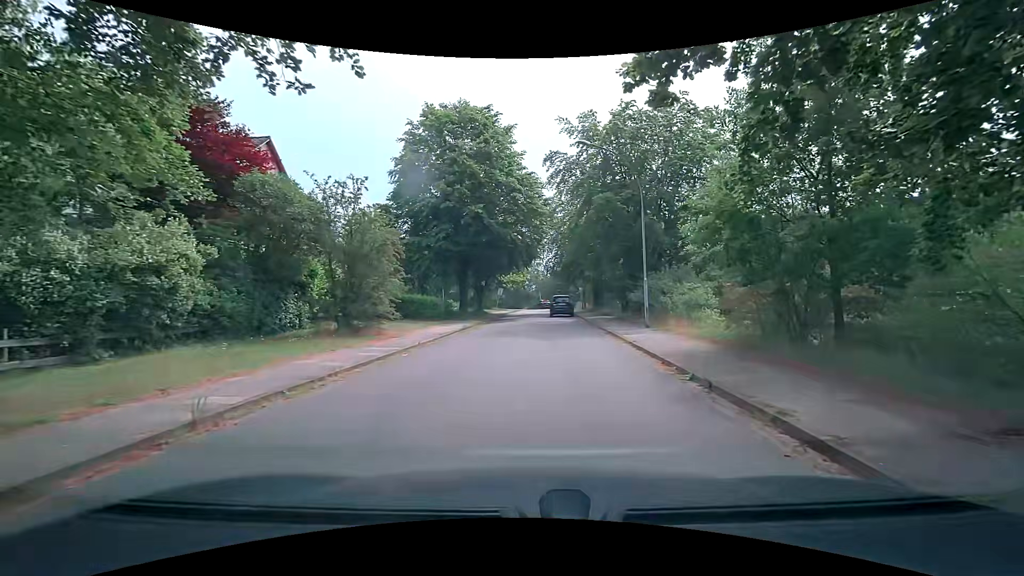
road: residential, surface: asphalt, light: Day
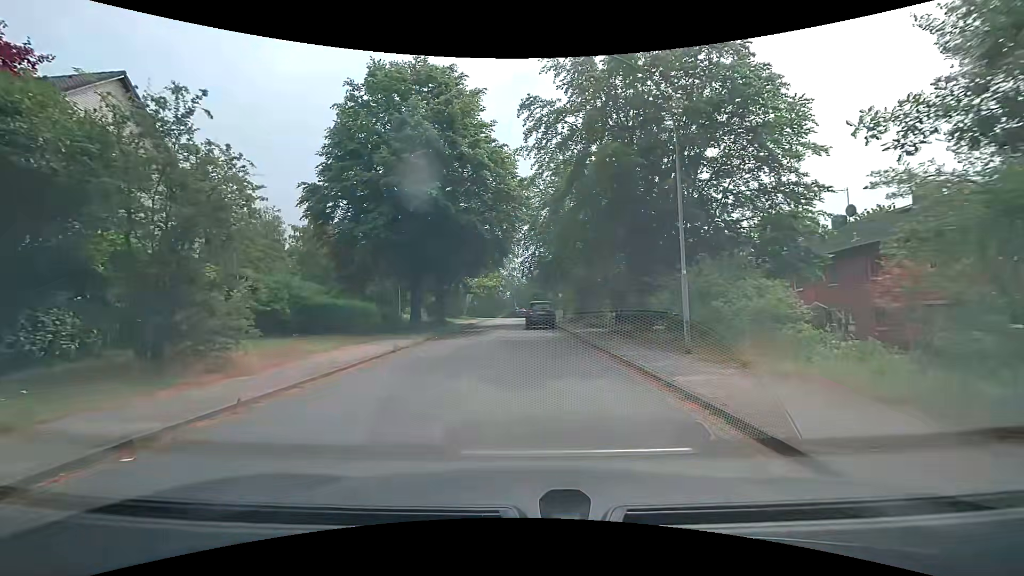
(+0.6, +8.6) m; +5°
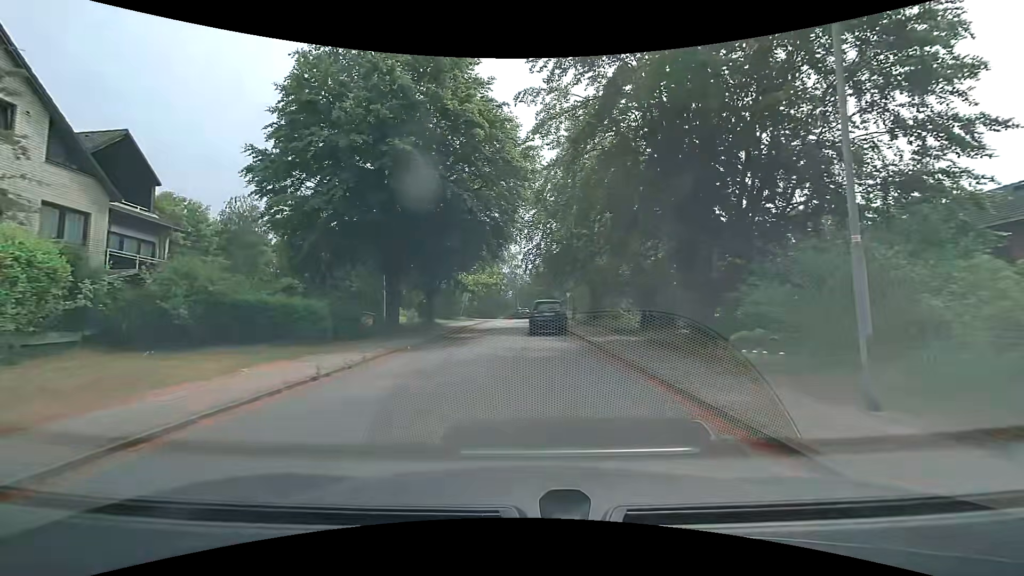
(-0.1, +6.3) m; -1°
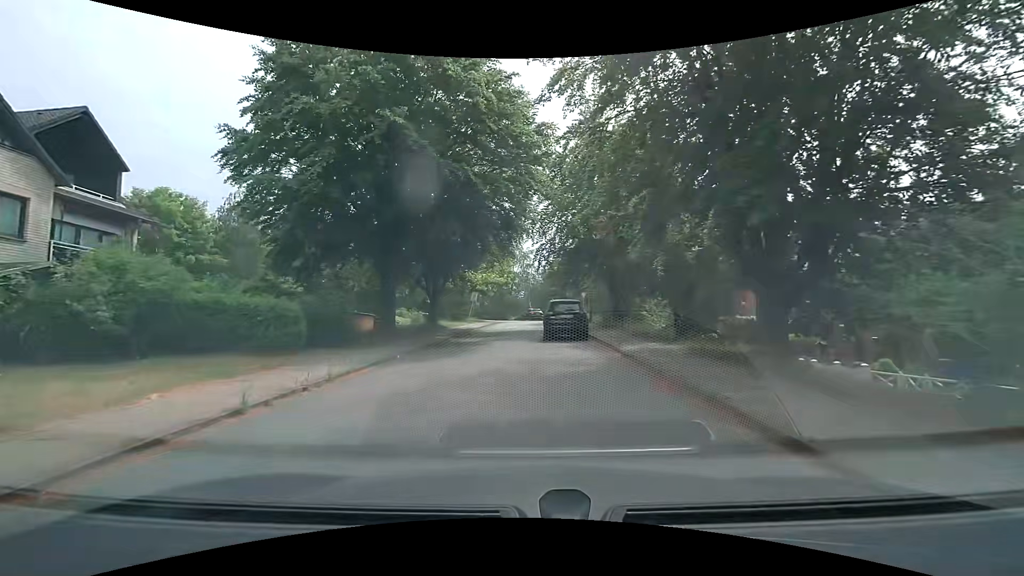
(0.0, +3.2) m; -2°
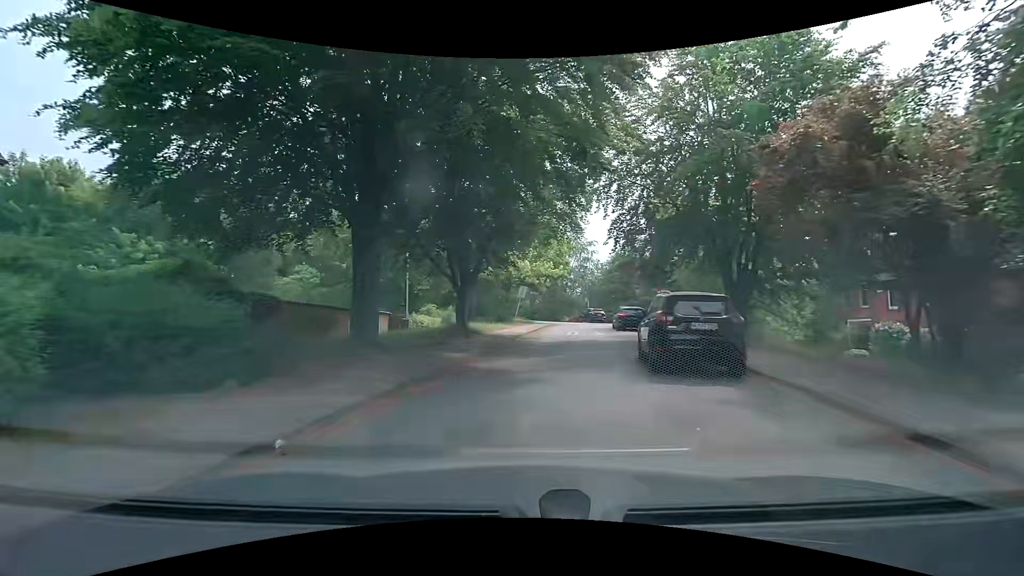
(-0.5, +10.0) m; -4°
